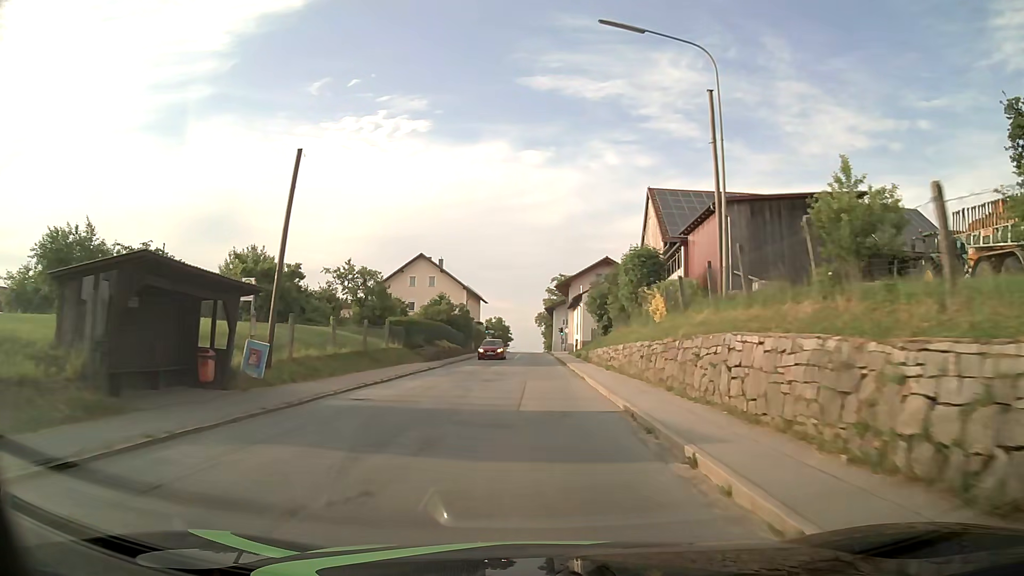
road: tertiary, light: Day
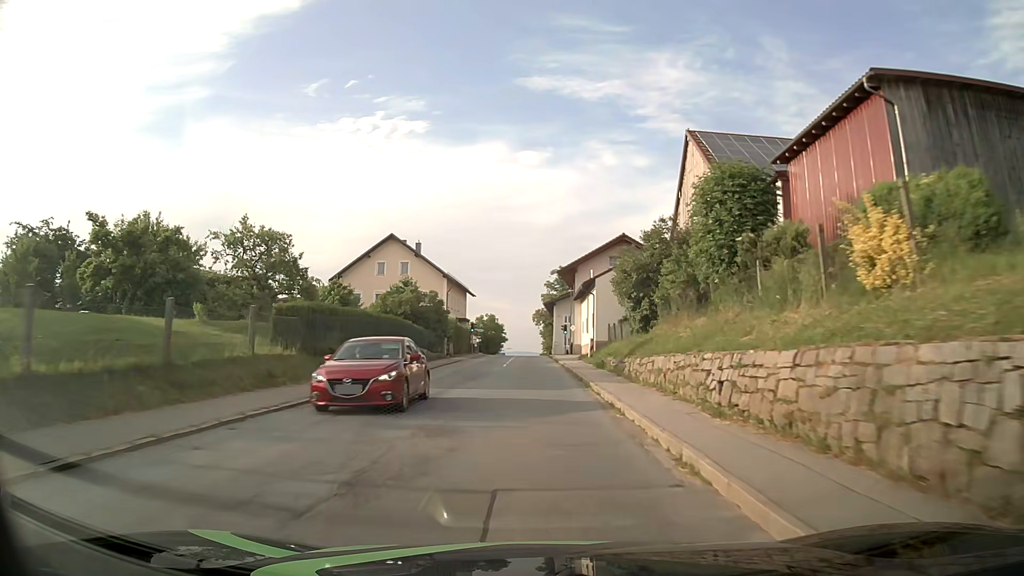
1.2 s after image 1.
(+0.1, +16.1) m; 0°
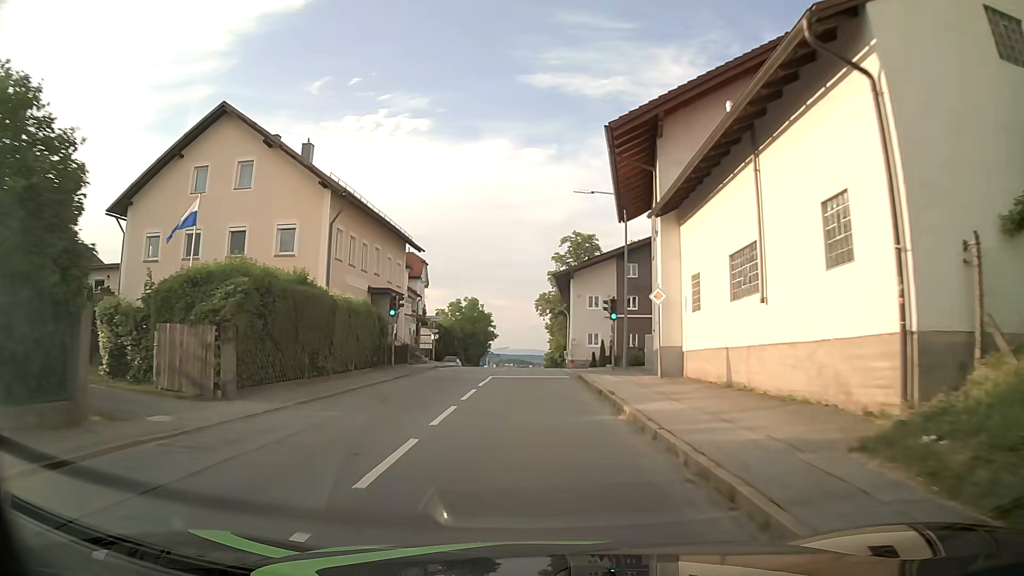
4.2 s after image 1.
(0.0, +39.1) m; 0°
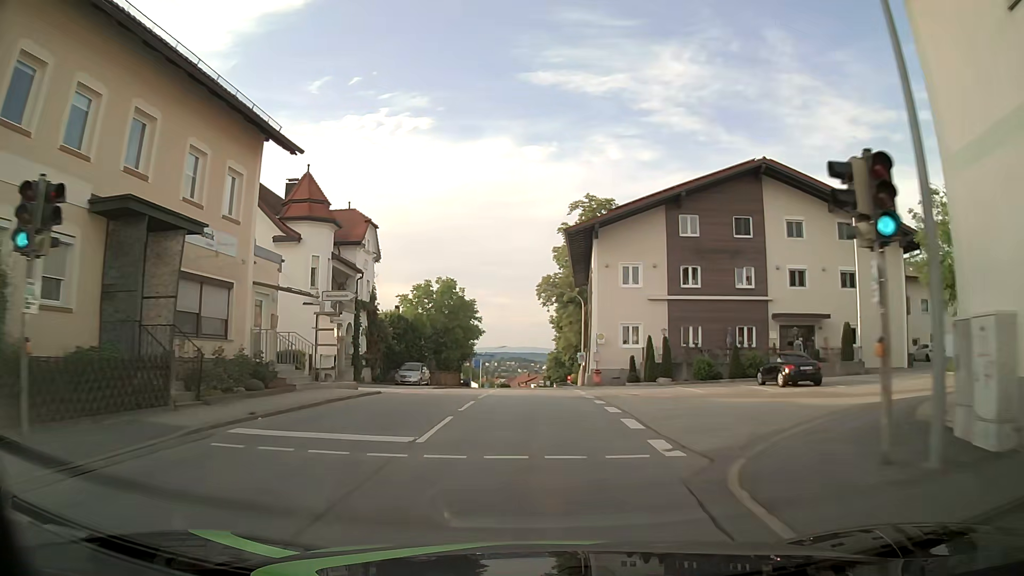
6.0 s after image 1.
(0.0, +22.4) m; 0°
(0, +10) (0, +20) (0, +30) (0, +40) (-1, +50) (-1, +60) (-1, +70) (-1, +80) (-1, +90) (-1, +100) m
